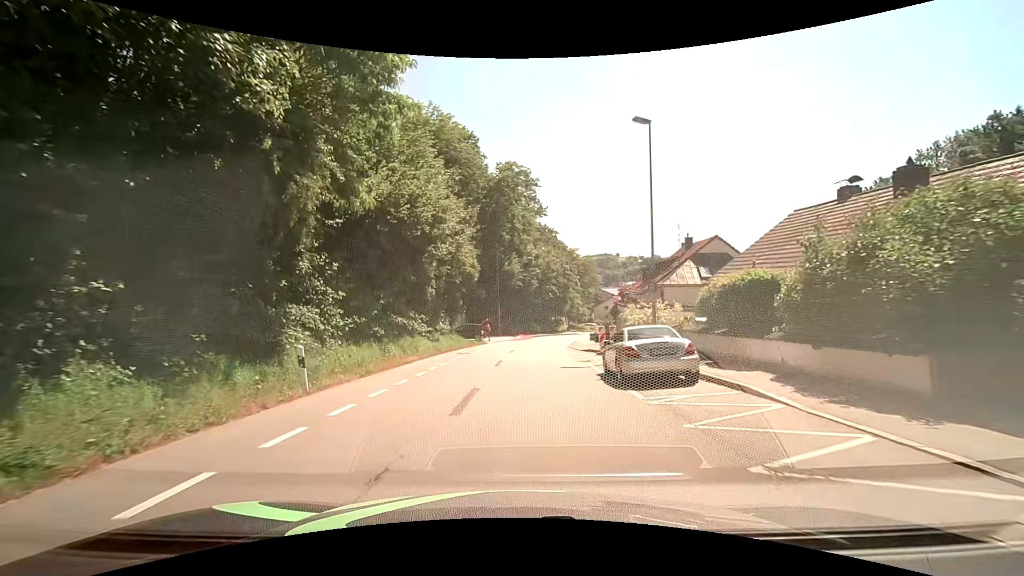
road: tertiary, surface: asphalt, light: Day
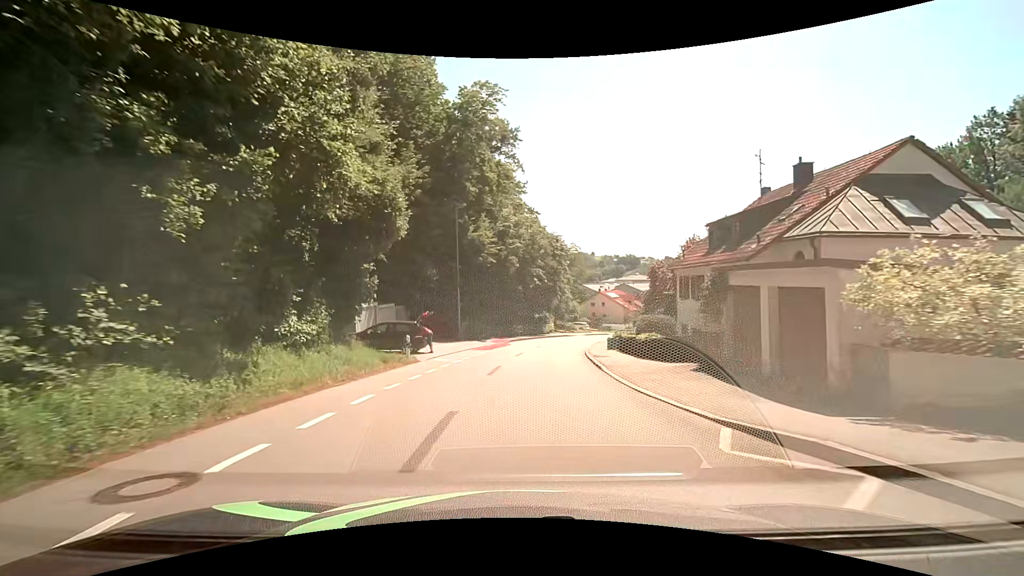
(+0.1, +20.9) m; +3°
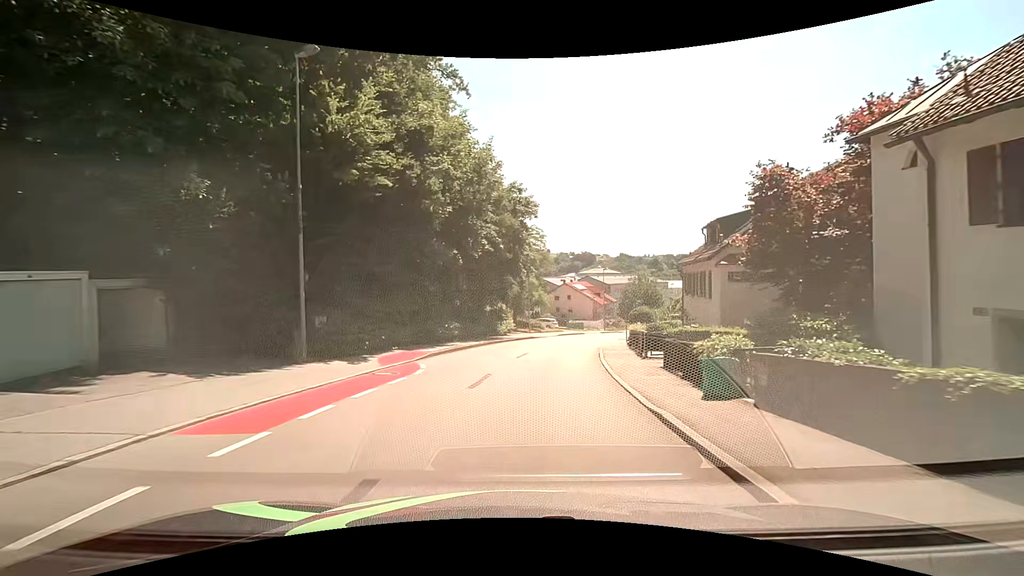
(+0.9, +21.2) m; +5°
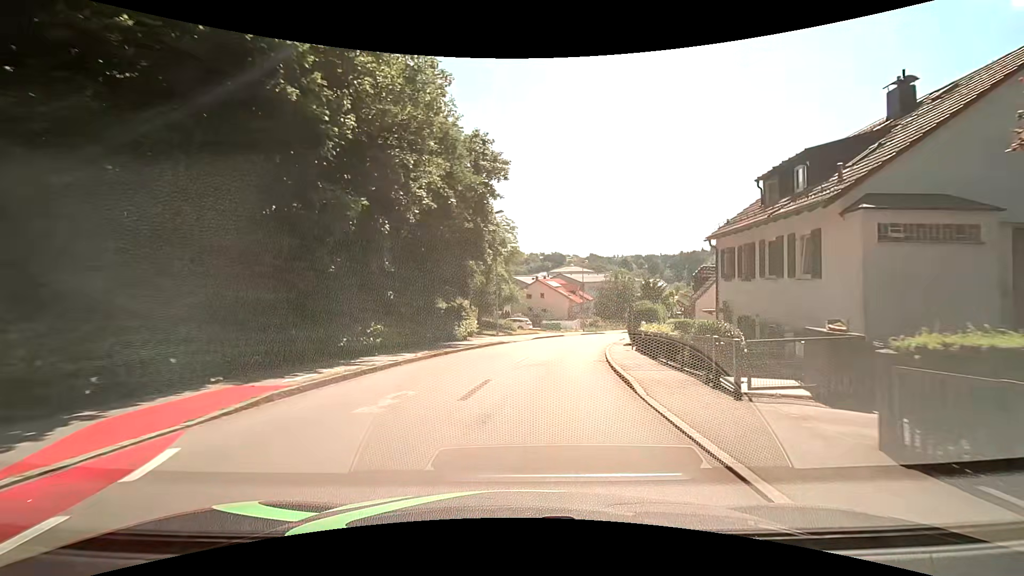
(+0.3, +10.5) m; +3°
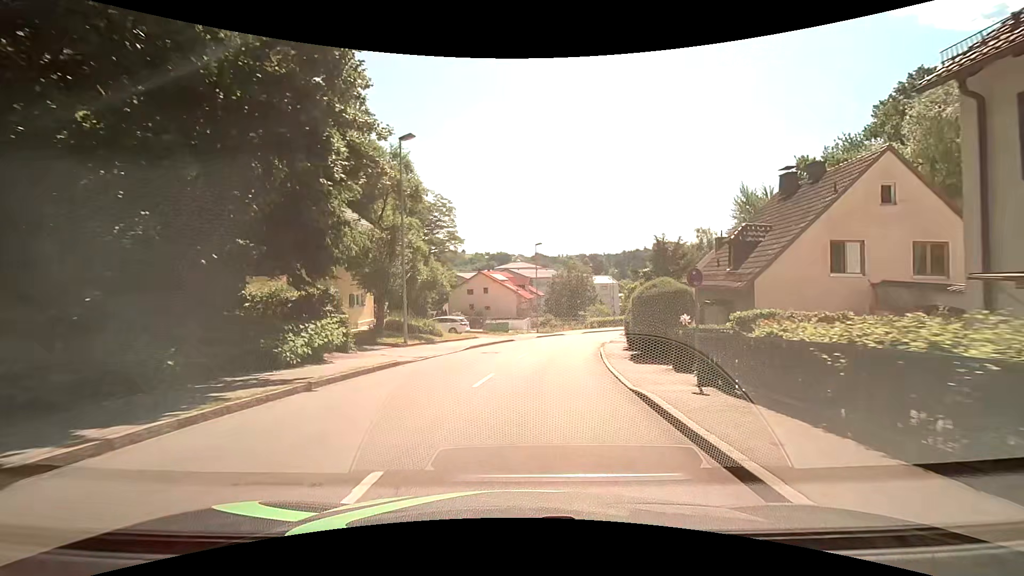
(+1.0, +15.9) m; +6°
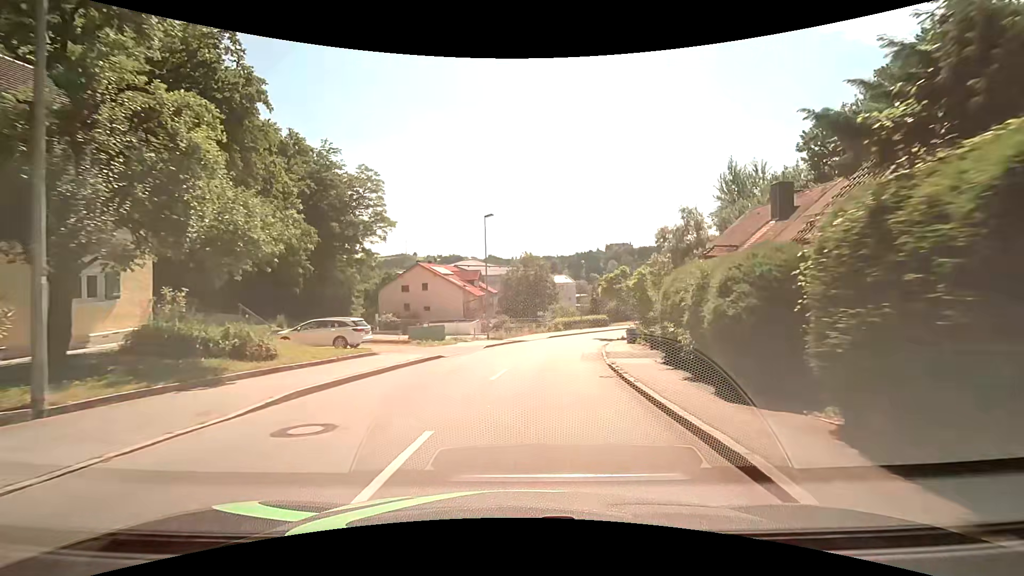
(+0.7, +15.9) m; +5°
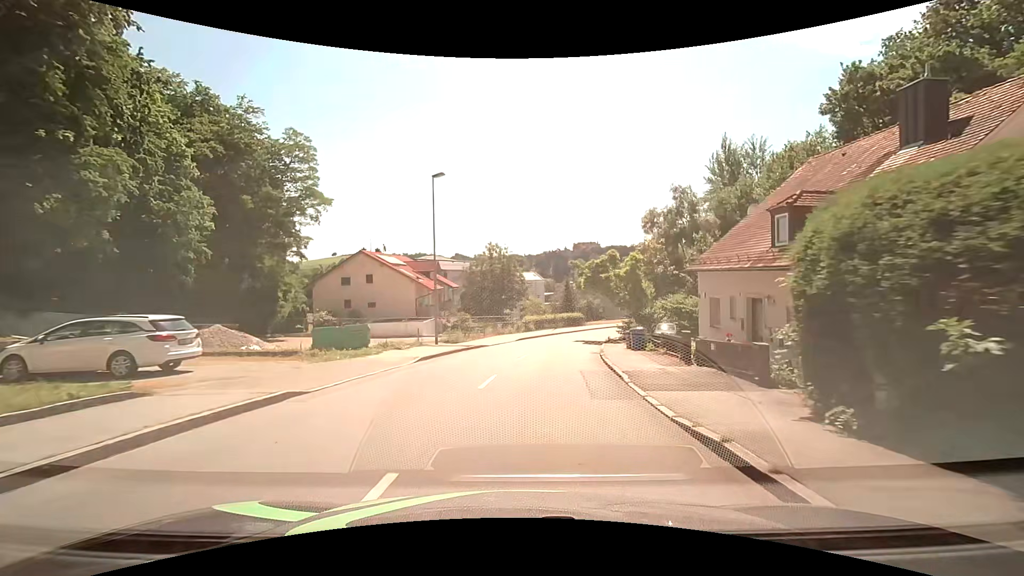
(+0.3, +10.6) m; +4°
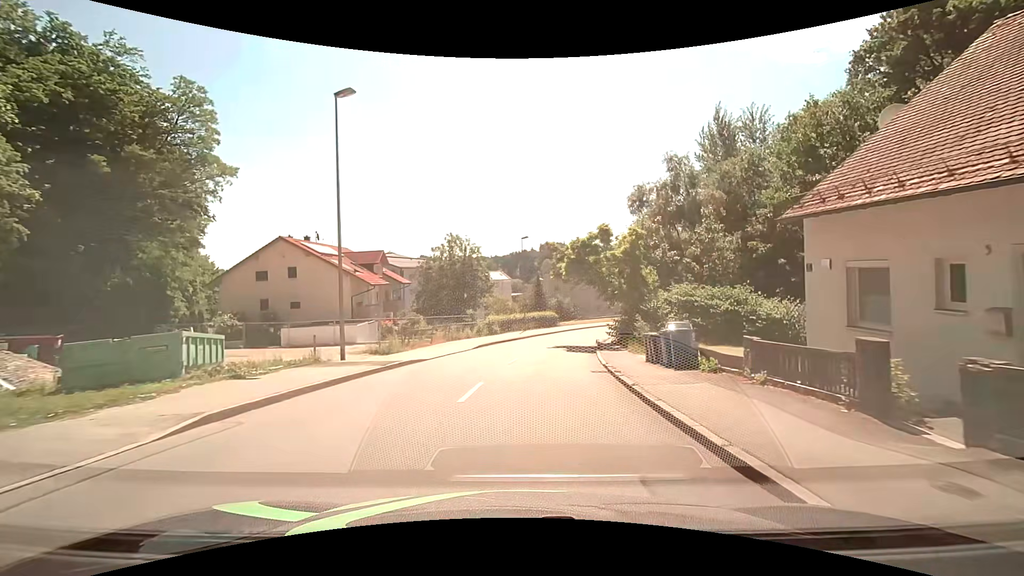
(+0.4, +10.6) m; +4°
(0, +10) (+1, +20) (+2, +30) (+4, +40) (+7, +49) (+10, +59) (+14, +68) (+19, +77) (+25, +85) (+31, +92) m
